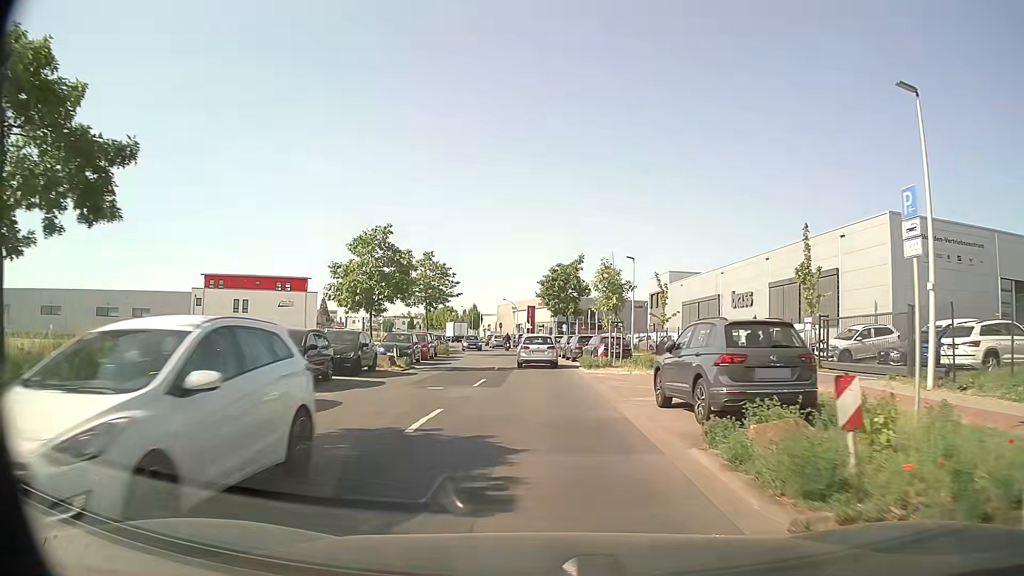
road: tertiary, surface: asphalt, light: Day
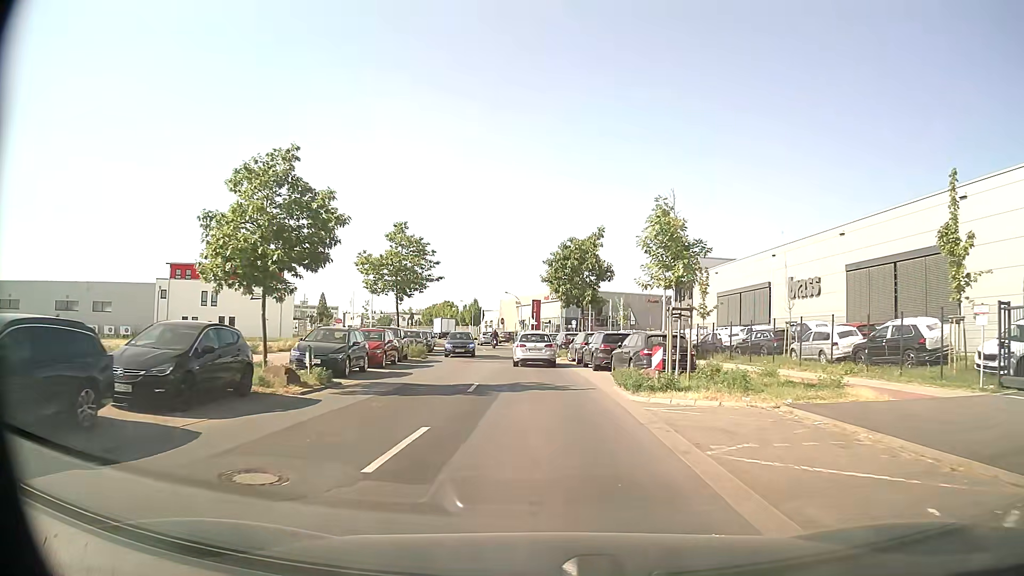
(-0.2, +11.8) m; -1°
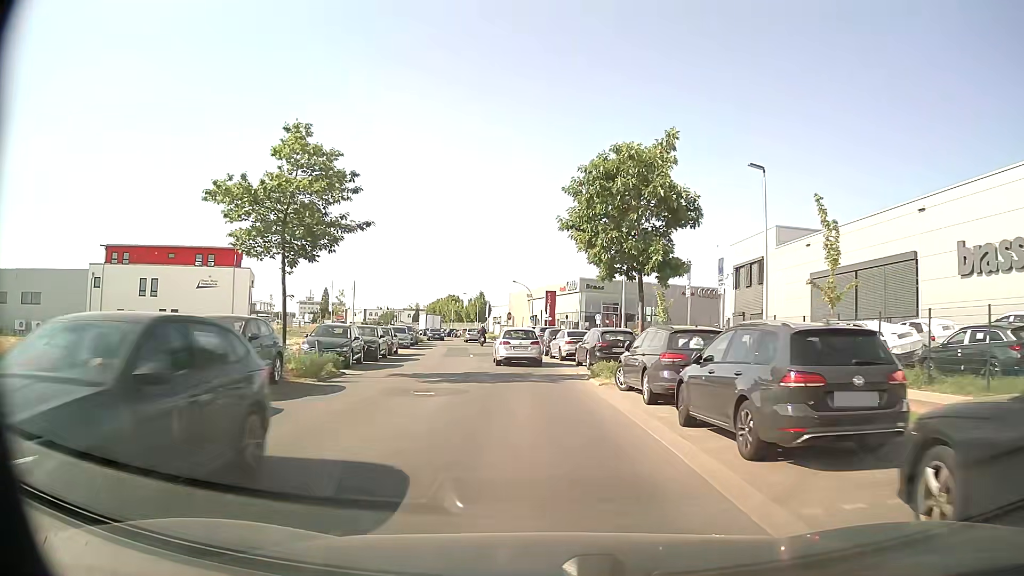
(-0.1, +18.1) m; -1°
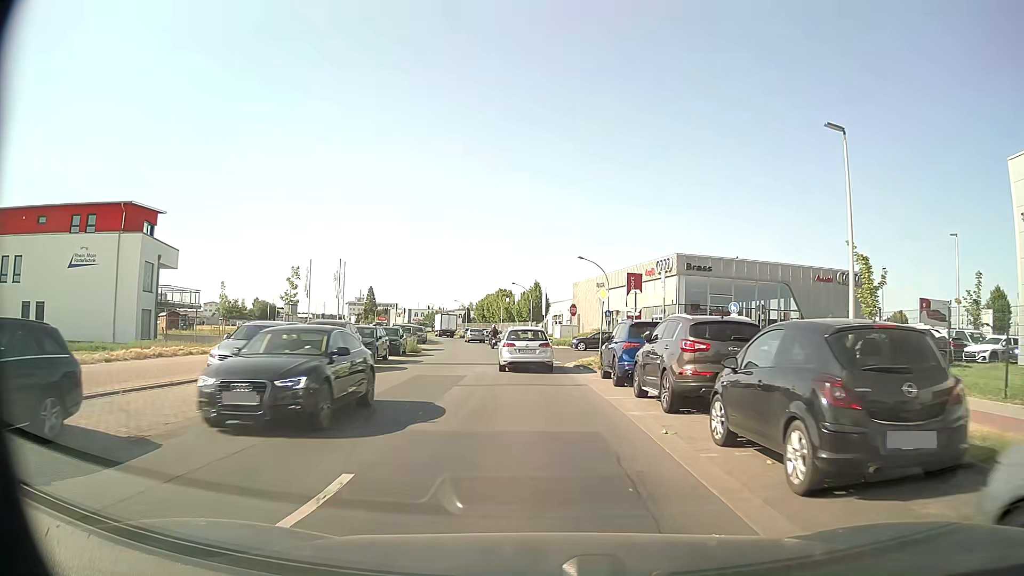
(-1.4, +30.5) m; -5°
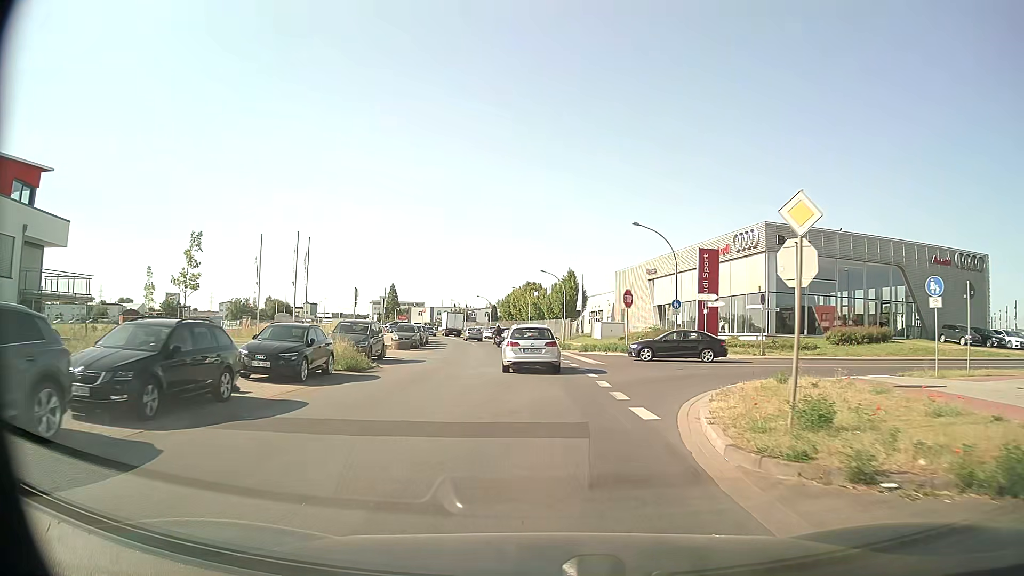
(-0.5, +17.9) m; -3°
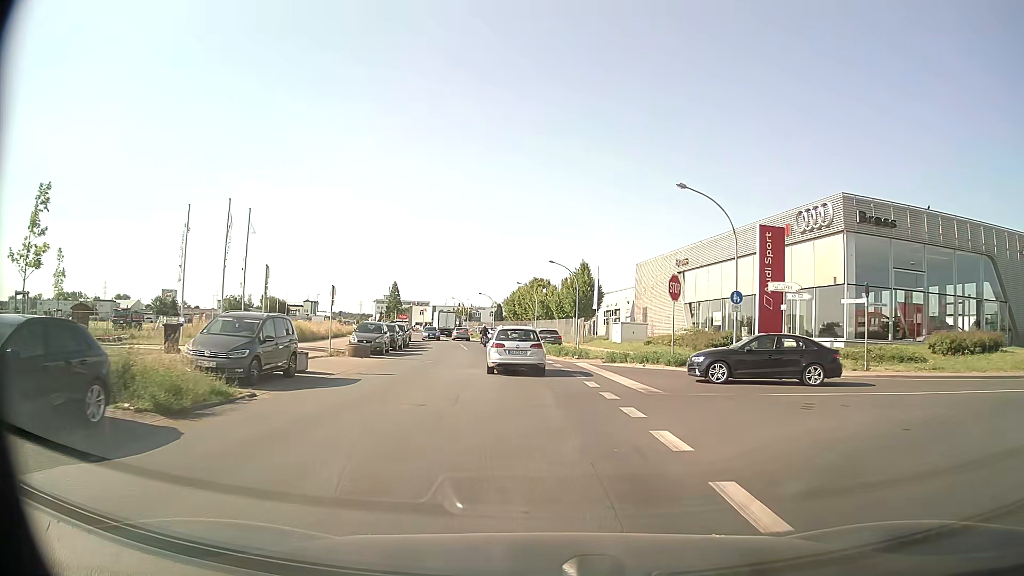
(-0.1, +11.4) m; -1°
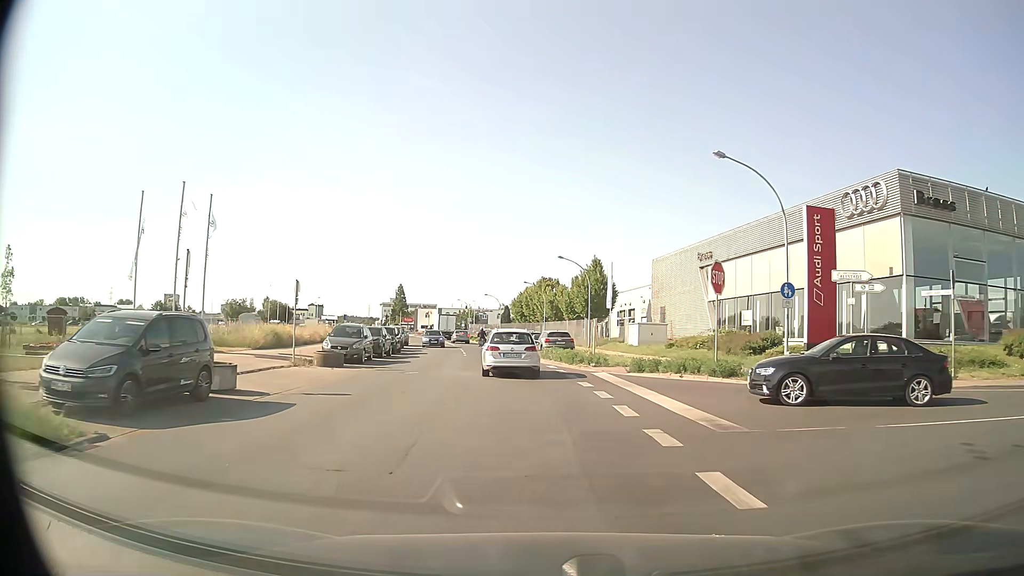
(0.0, +5.4) m; -1°
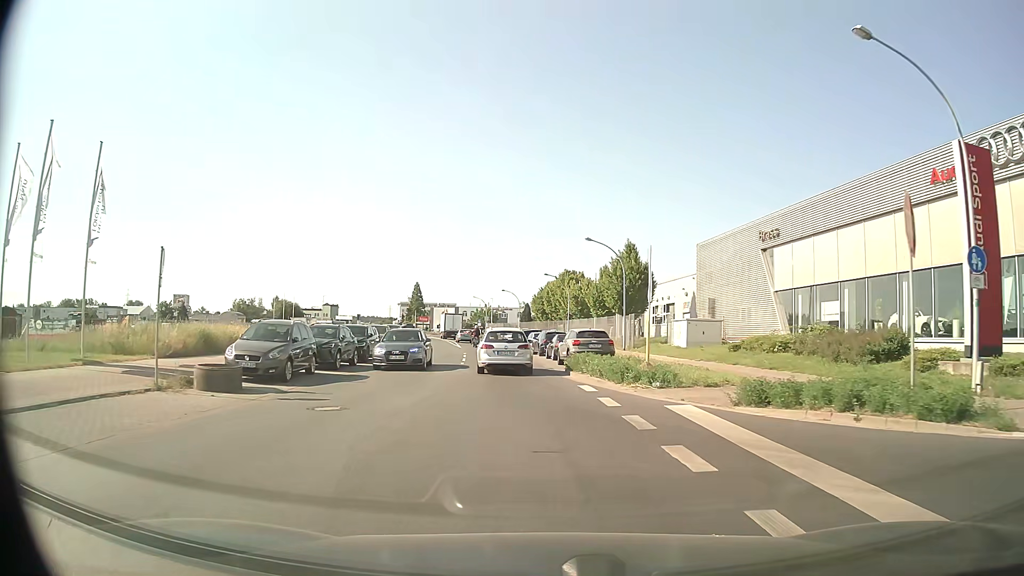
(-0.1, +10.7) m; -2°
(0, +10) (-1, +20) (-2, +30) (-3, +40) (-4, +50) (-5, +60) (-7, +70) (-9, +79) (-11, +89) (-13, +99) m
